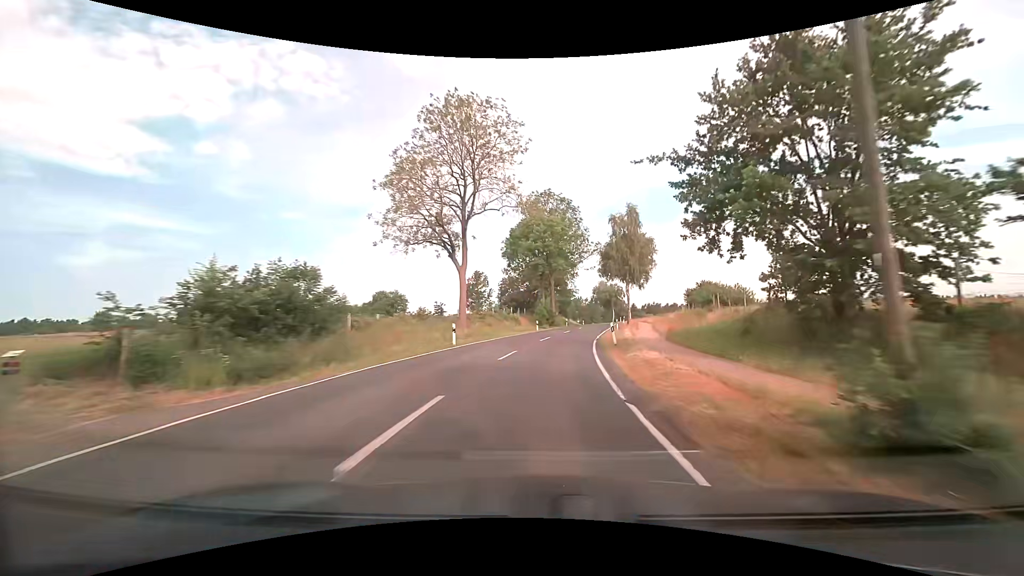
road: secondary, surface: asphalt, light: Day
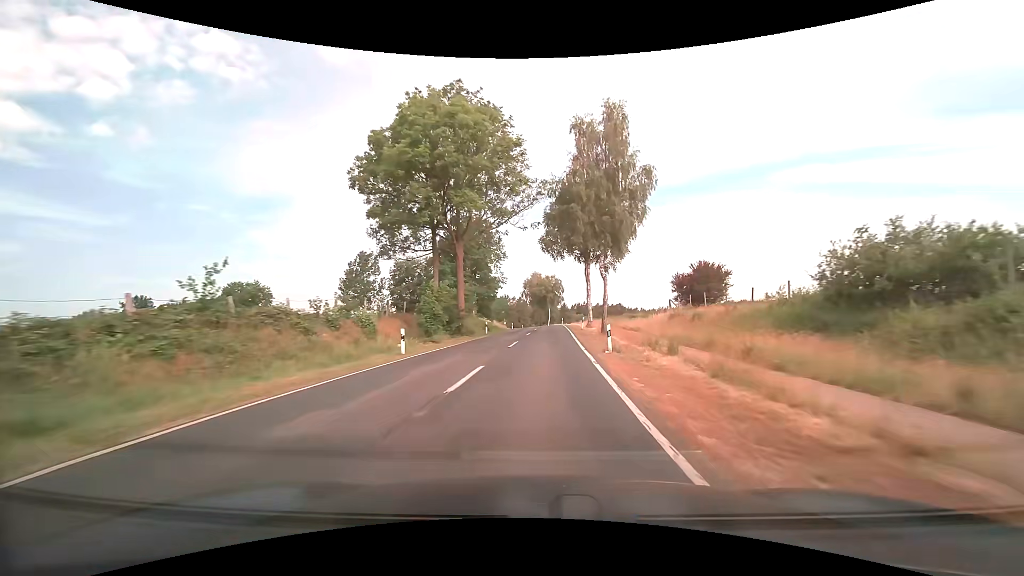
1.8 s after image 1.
(+2.4, +31.4) m; +9°
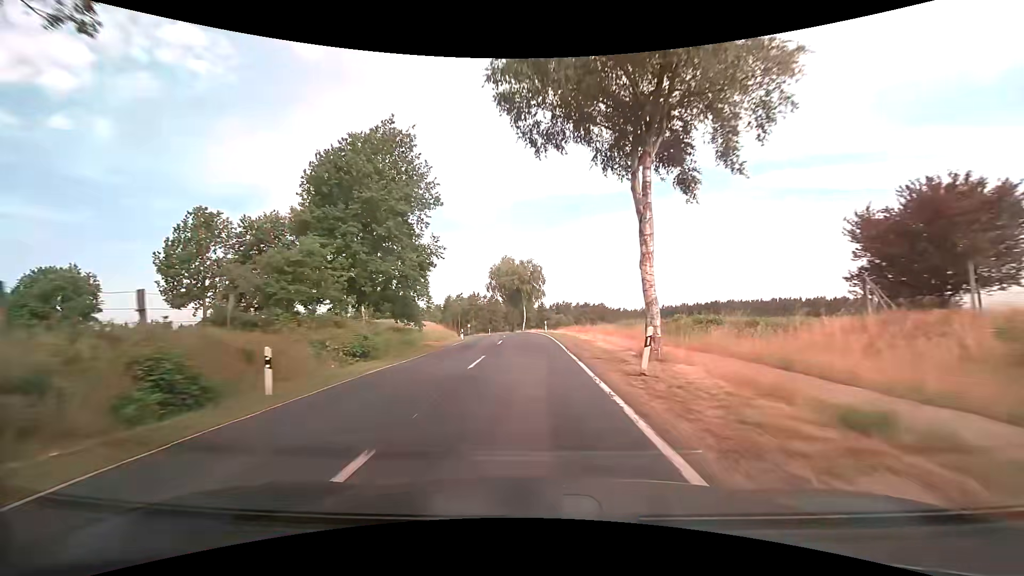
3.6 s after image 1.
(+1.0, +31.7) m; +2°
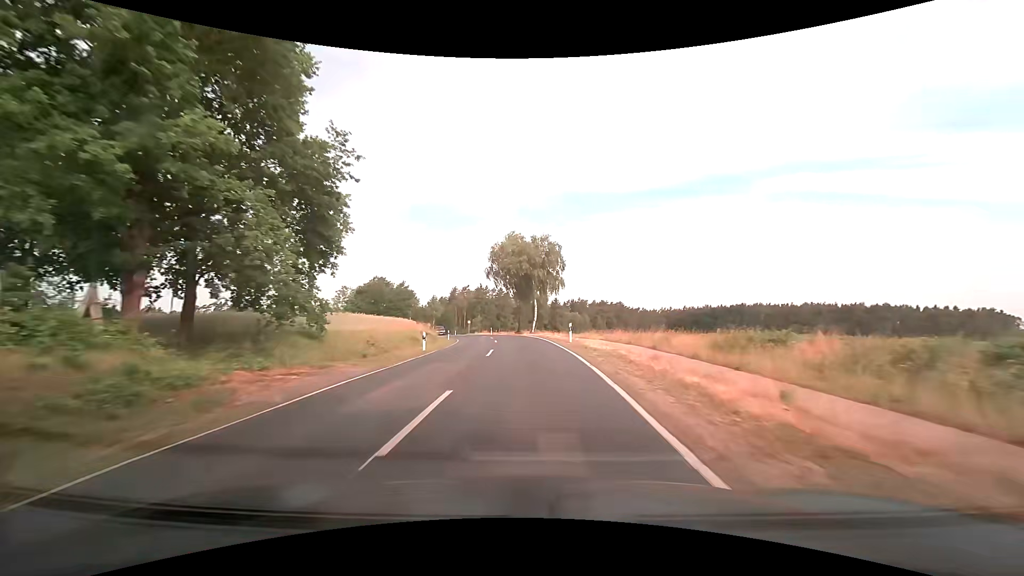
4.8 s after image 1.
(0.0, +20.4) m; -1°
(0, +10) (0, +20) (-1, +30) (-1, +40) (-3, +50) (-4, +60) (-6, +70) (-9, +79) (-11, +89) (-14, +98) m
